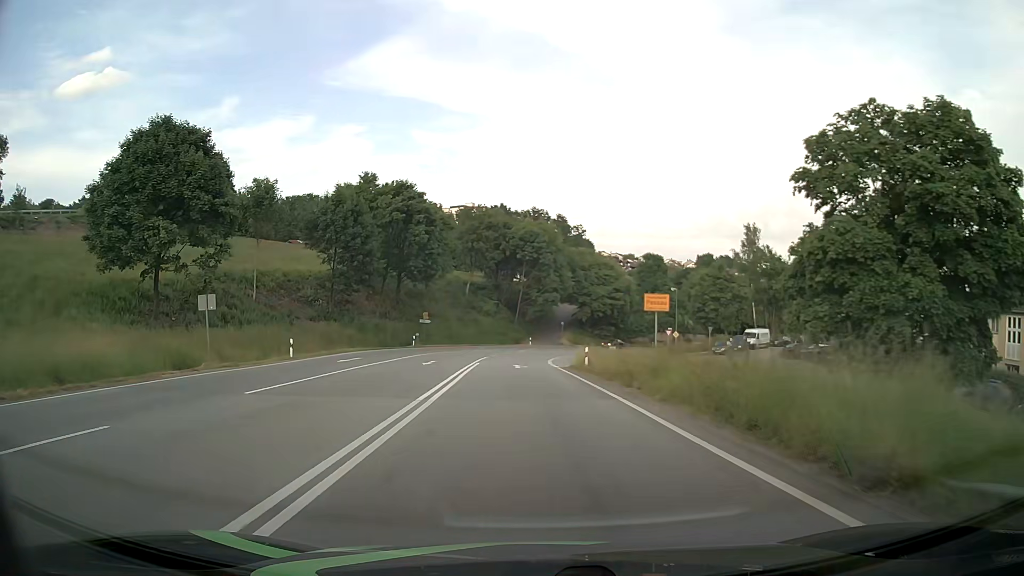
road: primary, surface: asphalt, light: Day
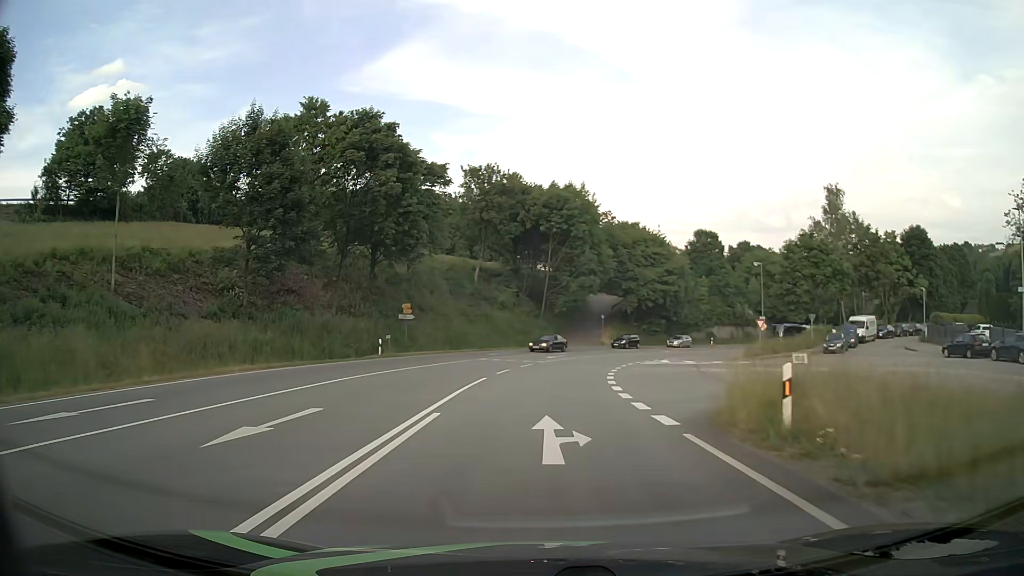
(-0.7, +23.2) m; -2°
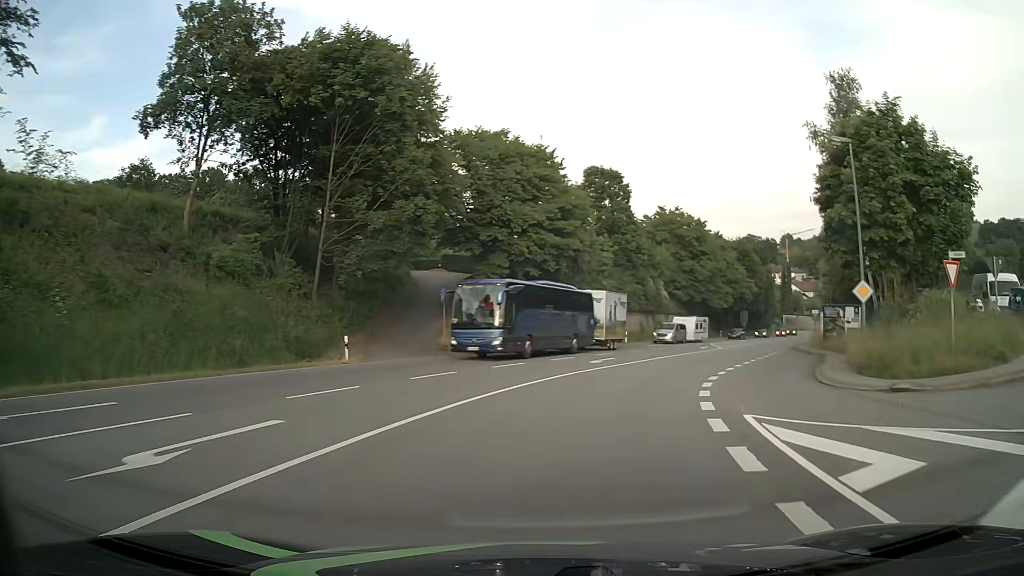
(+3.2, +38.1) m; +13°
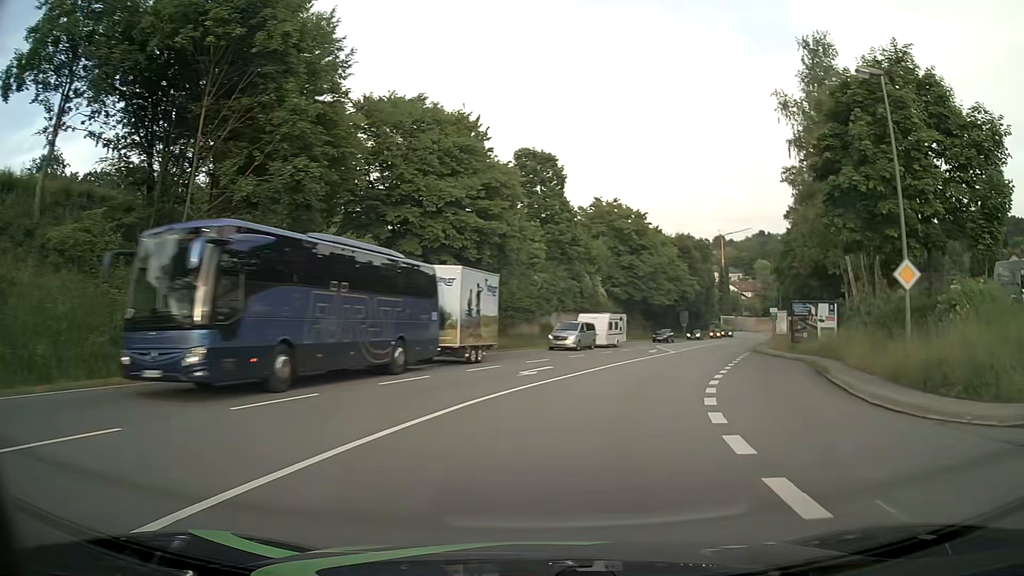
(+0.4, +7.5) m; +6°
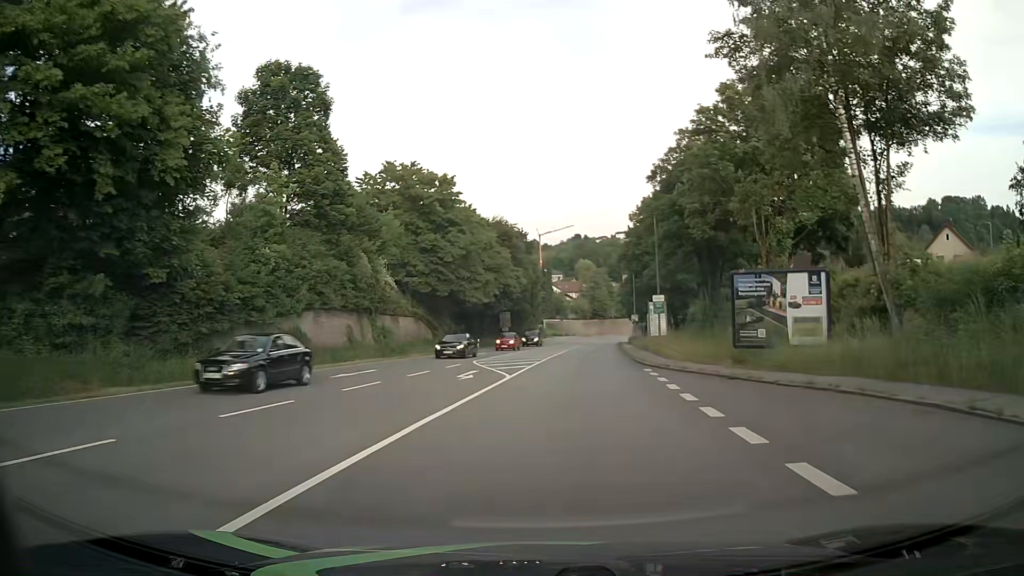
(+3.5, +22.3) m; +16°
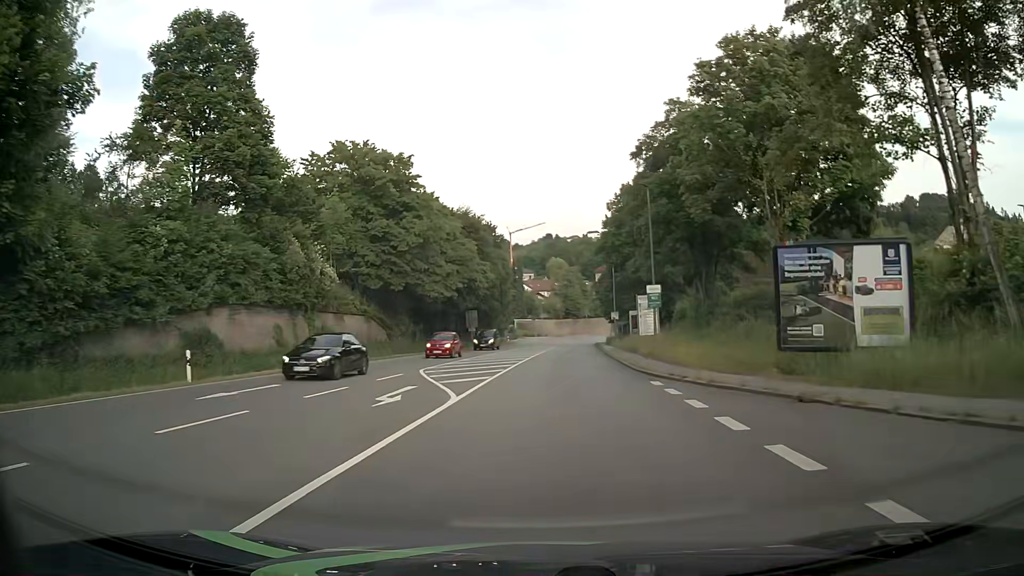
(+0.2, +7.6) m; +2°
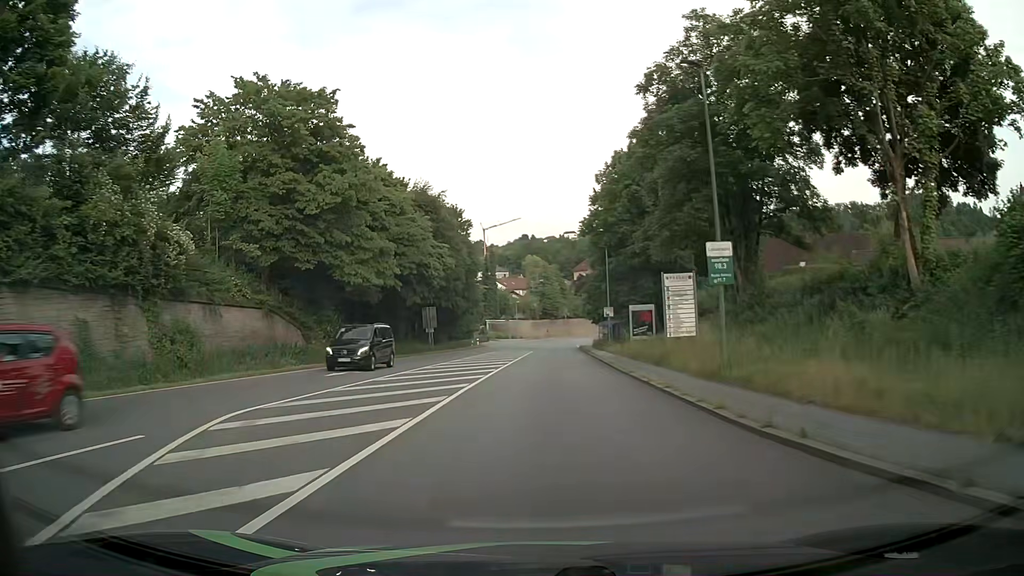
(+0.3, +15.3) m; +2°
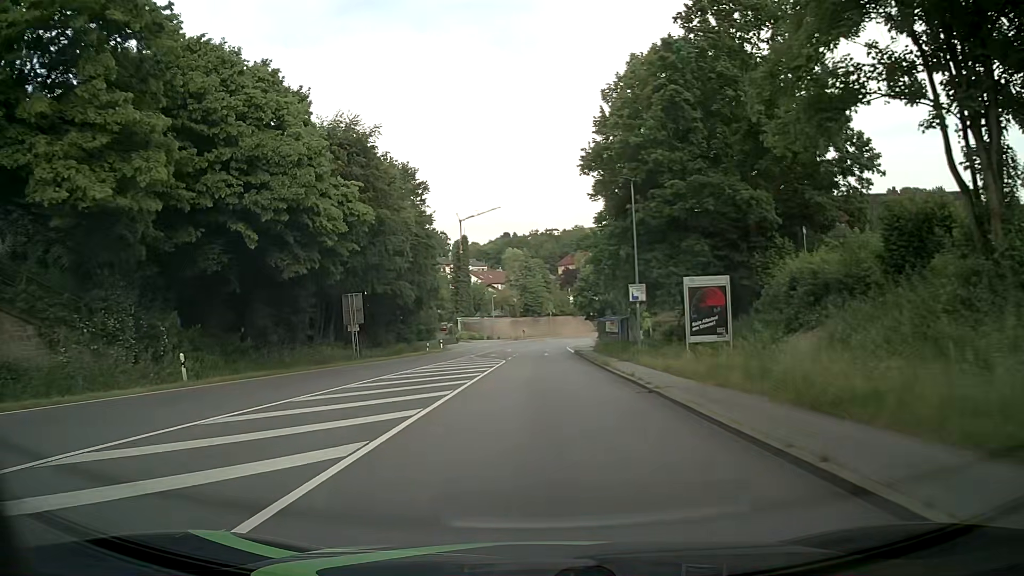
(+0.3, +23.0) m; +2°
(0, +10) (0, +20) (0, +30) (0, +40) (0, +50) (+1, +60) (+1, +70) (+1, +80) (+2, +90) (+3, +100) m
